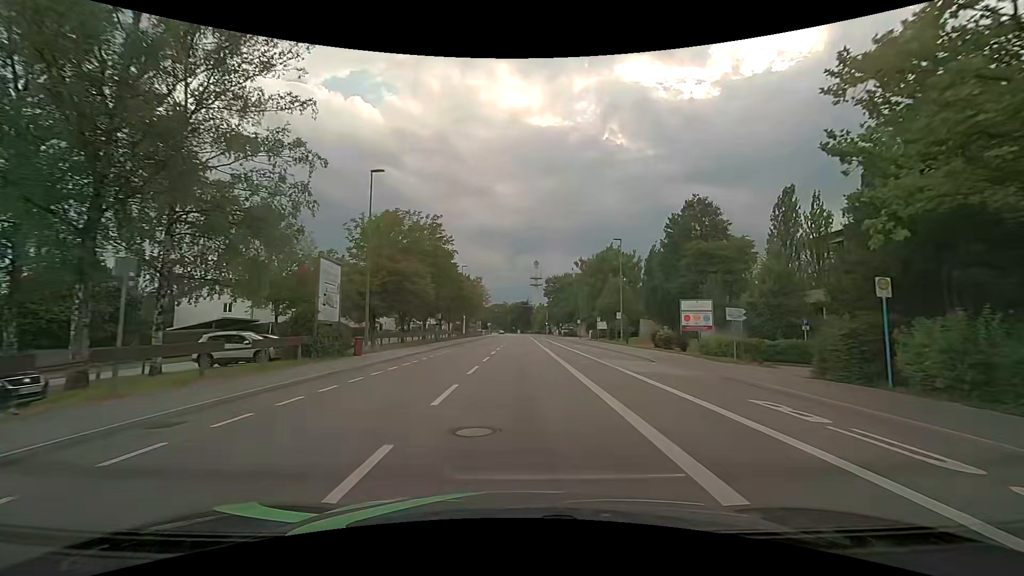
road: tertiary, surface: asphalt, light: Day
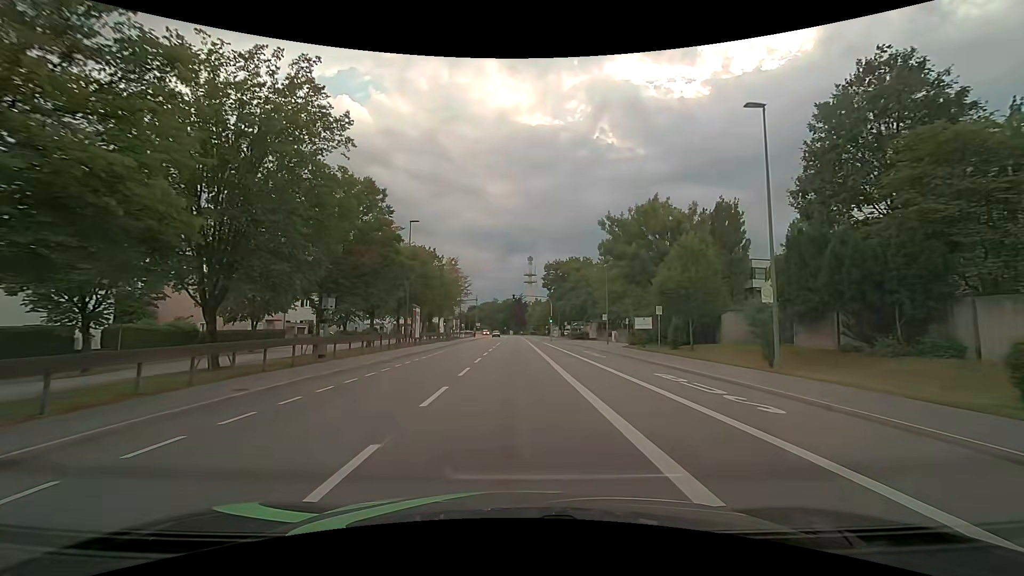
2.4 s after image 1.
(+0.2, +29.8) m; +1°
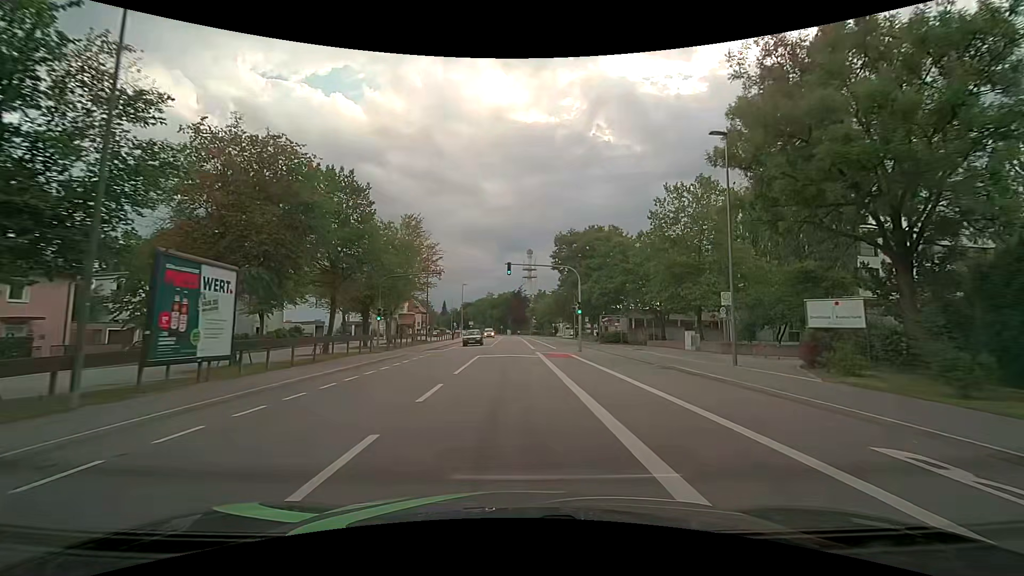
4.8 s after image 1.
(-0.1, +29.5) m; 0°
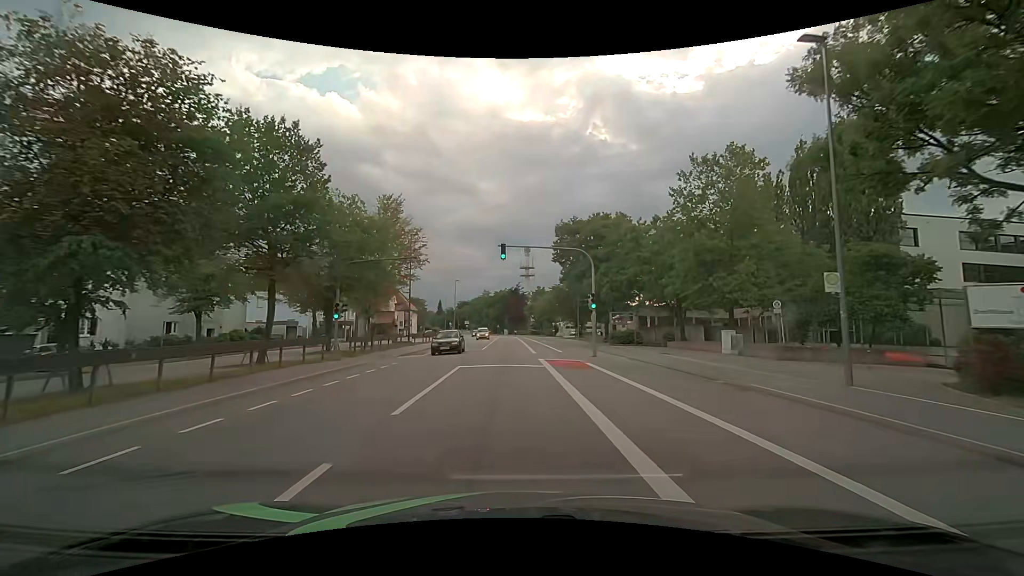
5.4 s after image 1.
(0.0, +7.3) m; 0°
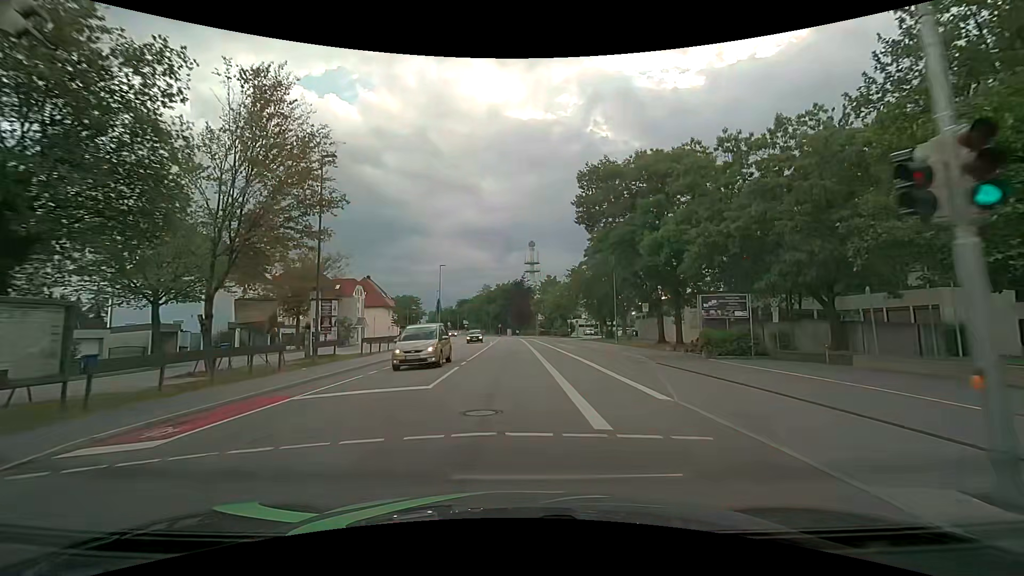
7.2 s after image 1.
(-0.1, +21.9) m; -1°
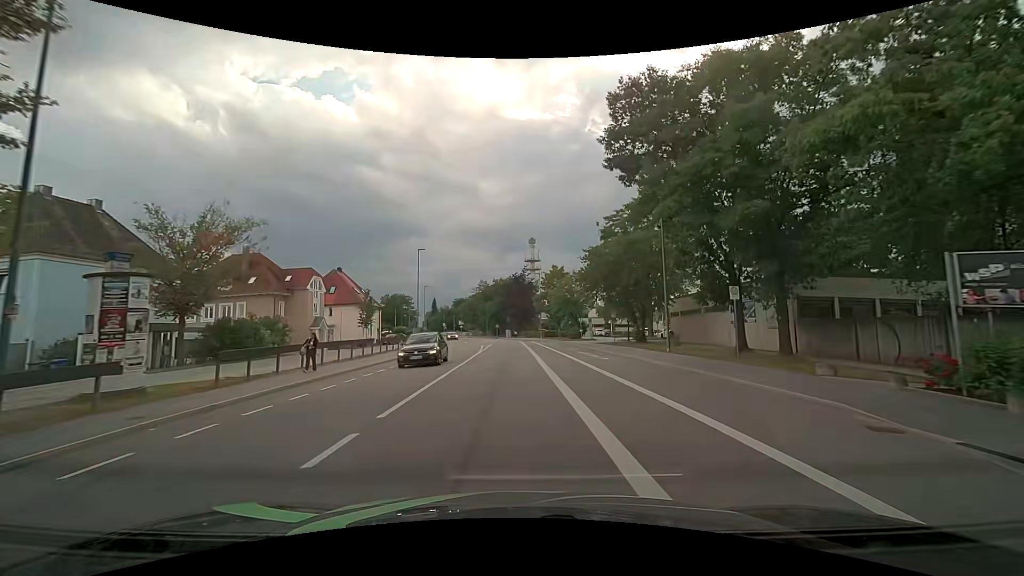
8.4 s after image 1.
(0.0, +14.5) m; 0°
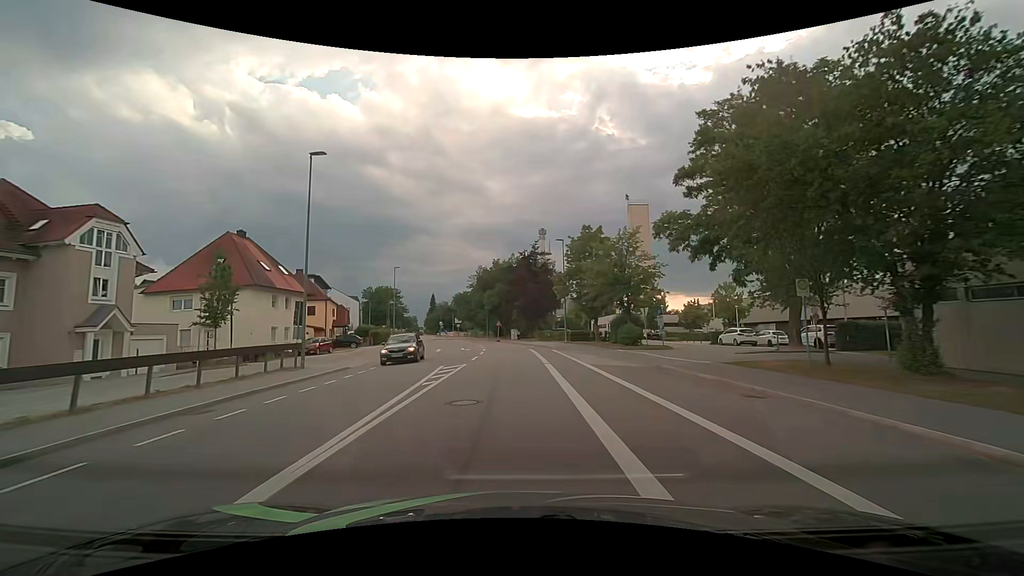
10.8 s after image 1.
(-0.1, +29.1) m; -1°
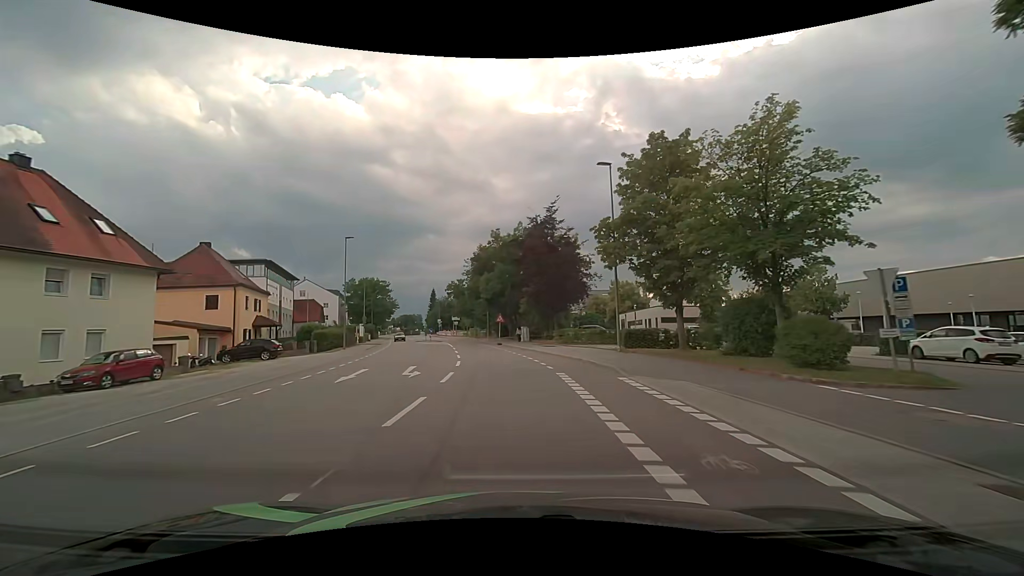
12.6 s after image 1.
(-0.1, +22.1) m; -1°
(0, +10) (-1, +20) (-2, +30) (-3, +40) (-5, +50) (-7, +60) (-9, +69) (-11, +79) (-14, +89) (-16, +98) m
